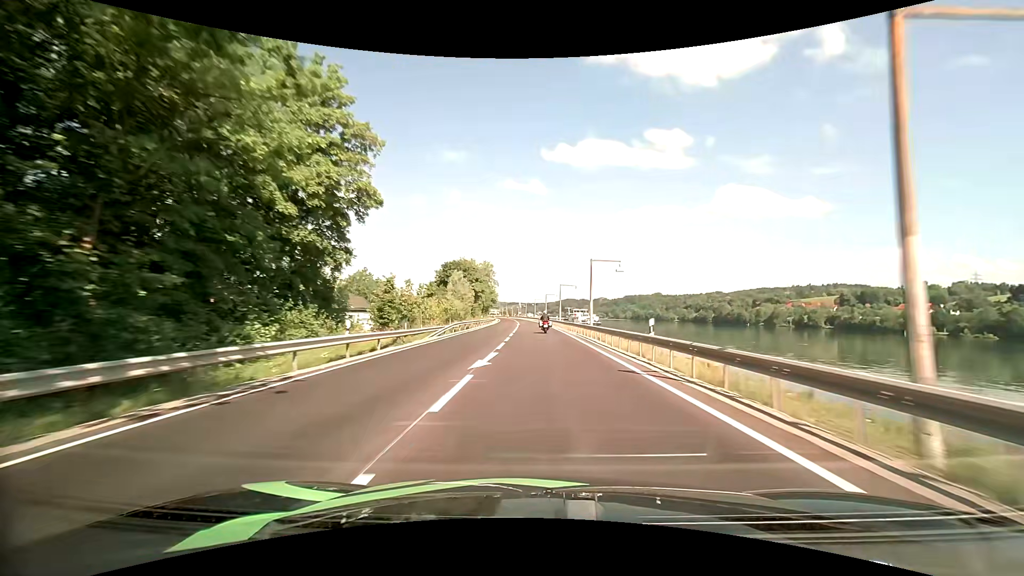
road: primary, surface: asphalt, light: Day
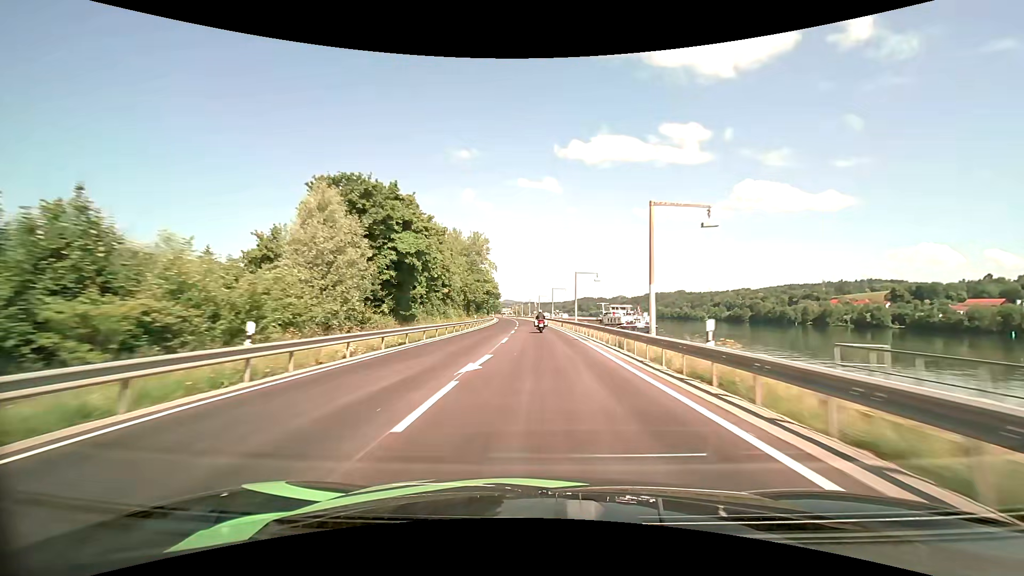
(-0.9, +56.2) m; -2°
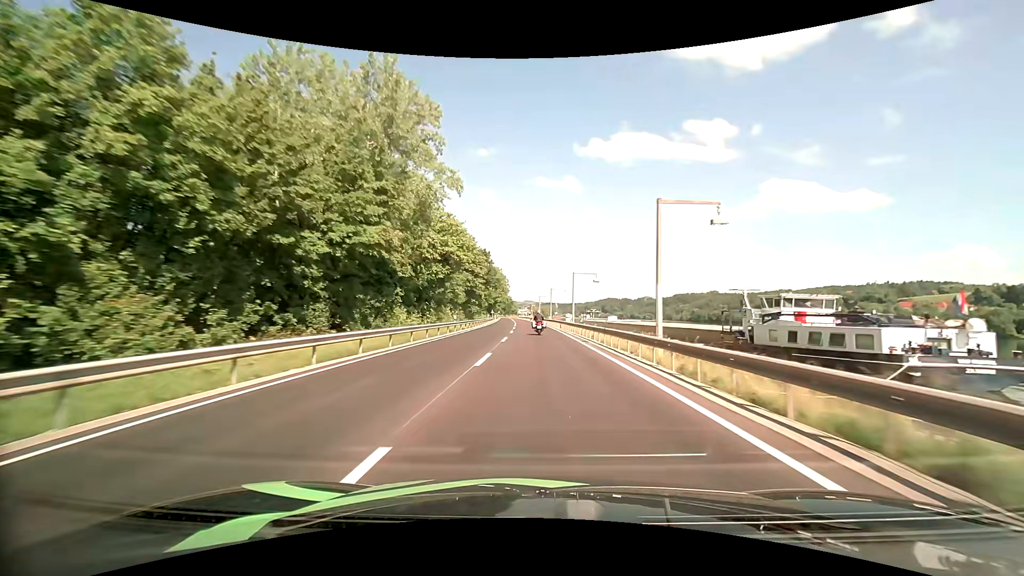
(-1.4, +70.9) m; -2°
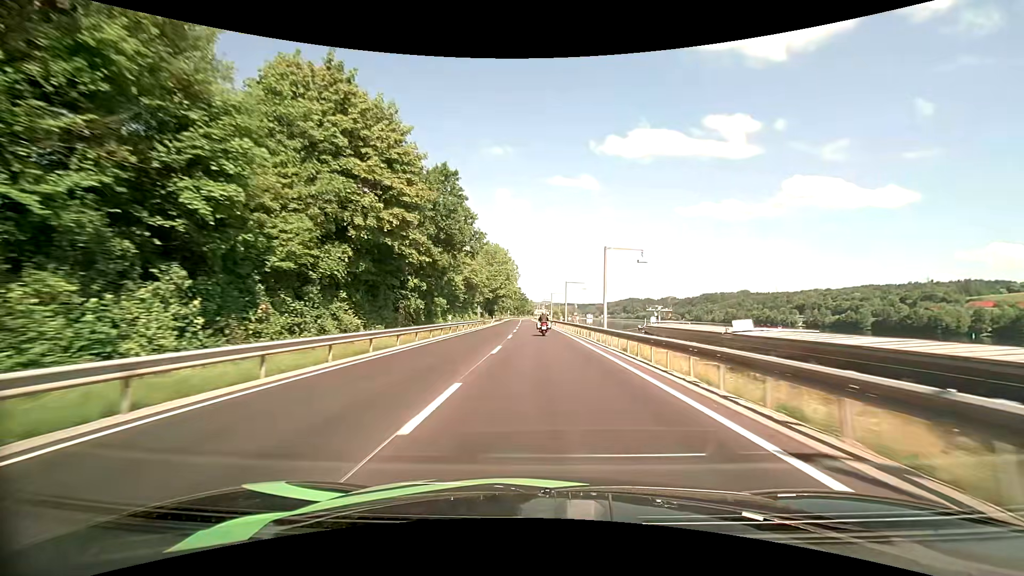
(-1.0, +55.4) m; -2°
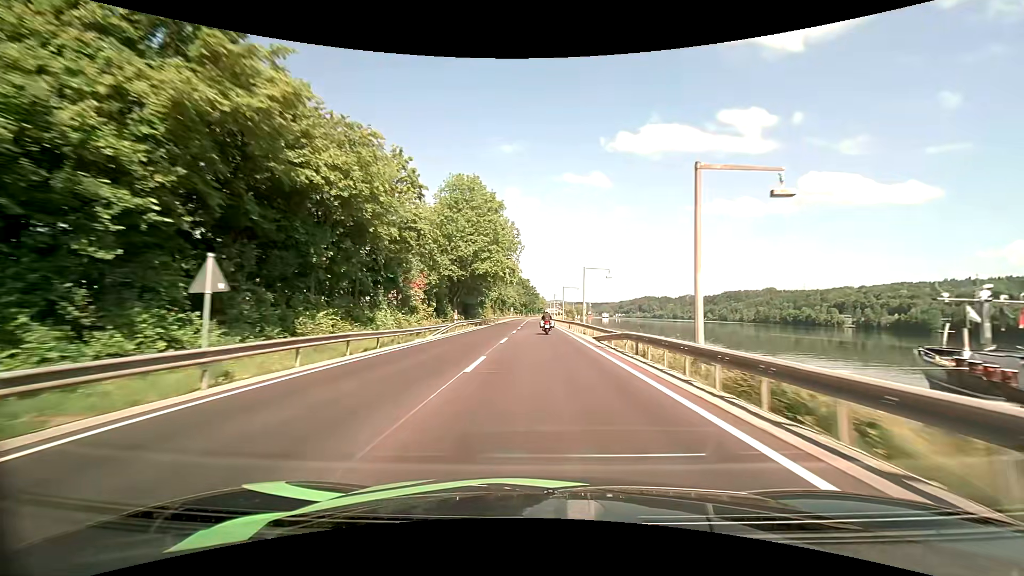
(-0.5, +54.3) m; -1°
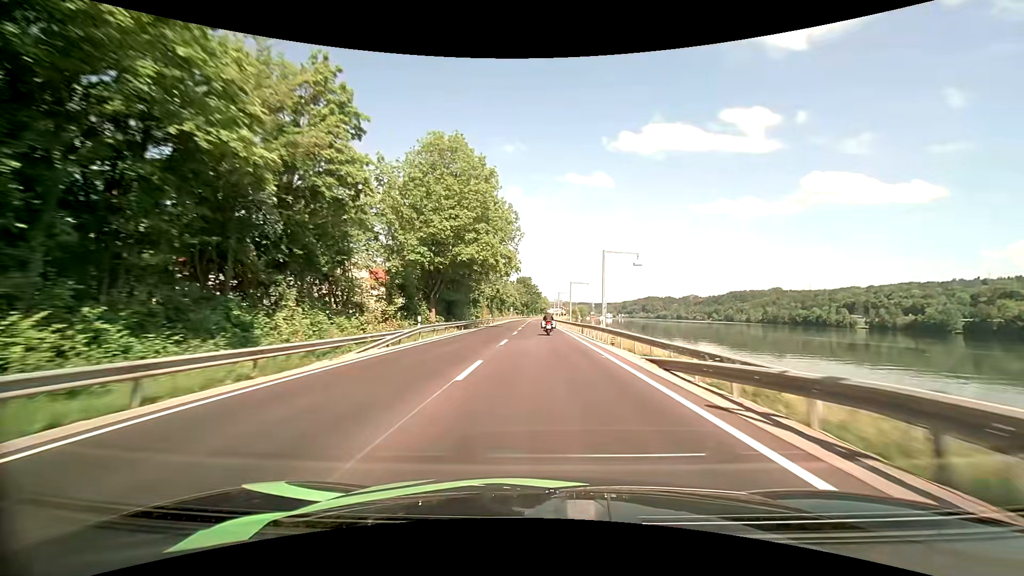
(0.0, +13.4) m; 0°
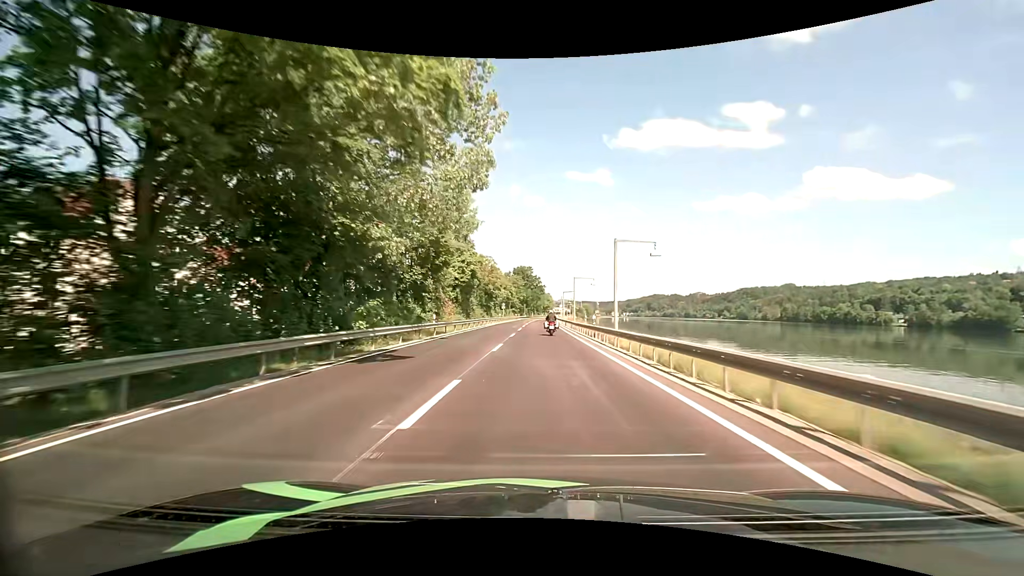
(-0.1, +40.5) m; 0°
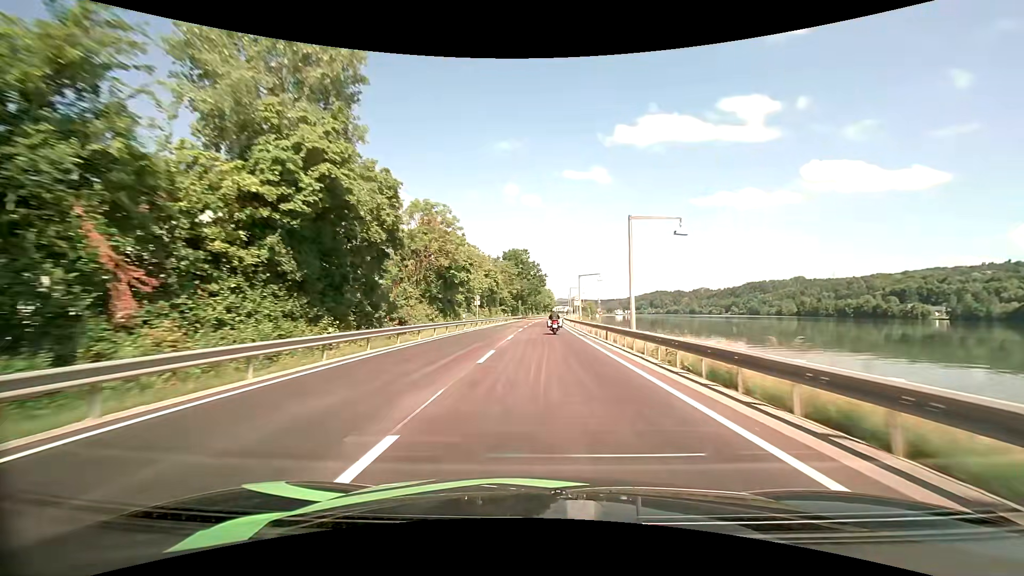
(0.0, +40.6) m; 0°
(0, +10) (0, +20) (0, +30) (0, +40) (0, +50) (+1, +60) (+1, +70) (+1, +80) (+2, +90) (+2, +100) m
